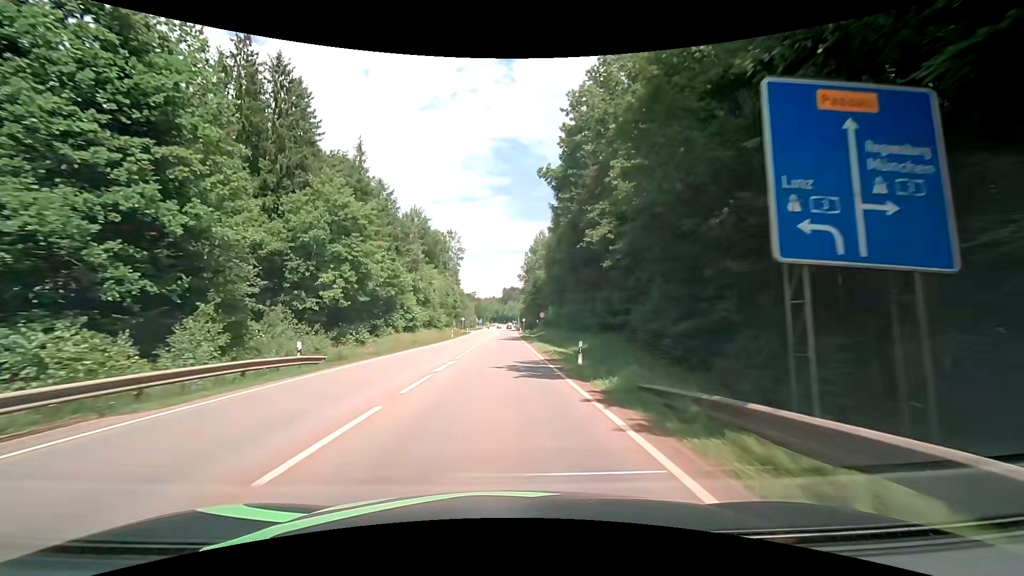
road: secondary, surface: asphalt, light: Day
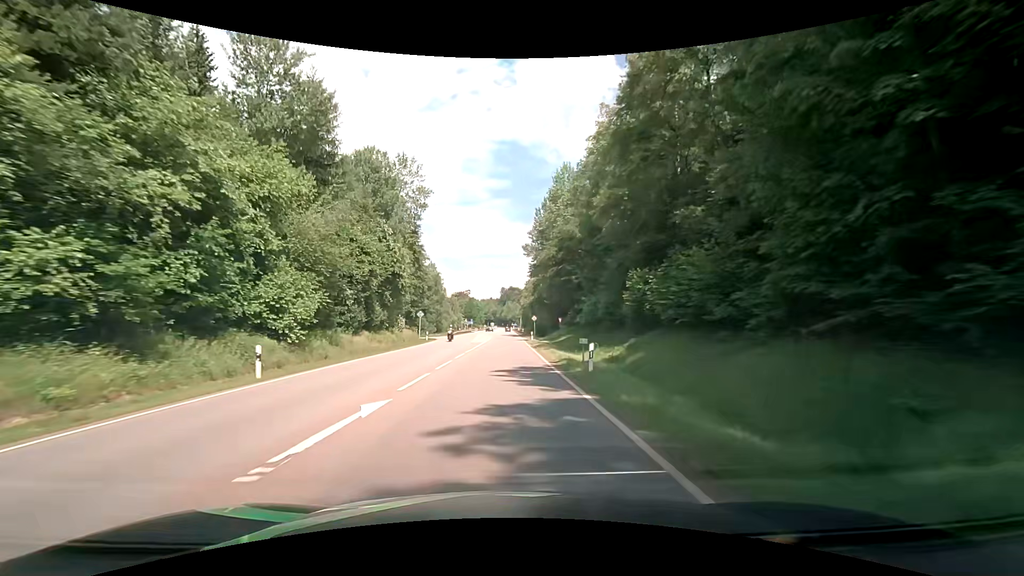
(+0.1, +53.6) m; 0°
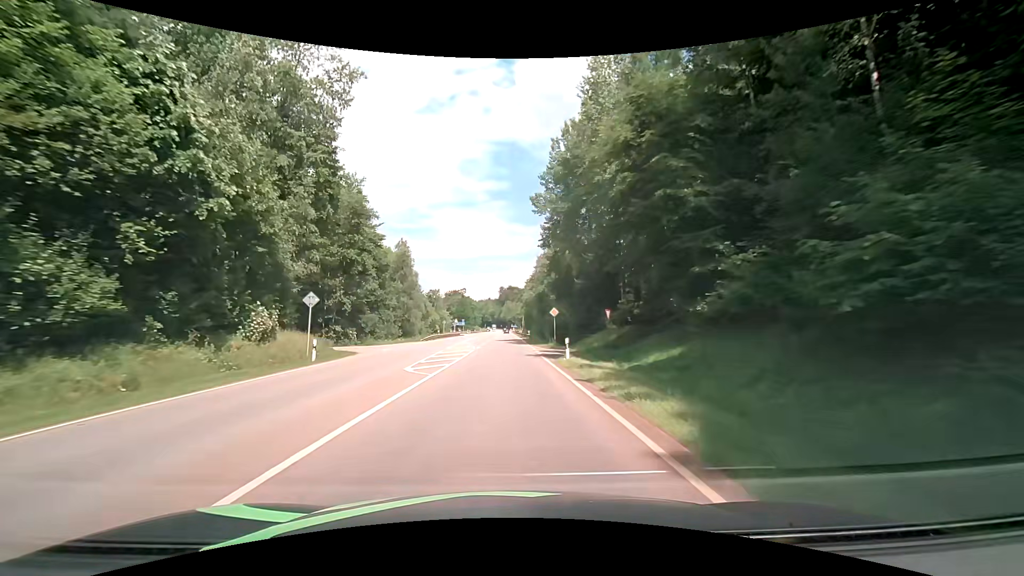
(+0.3, +32.2) m; 0°
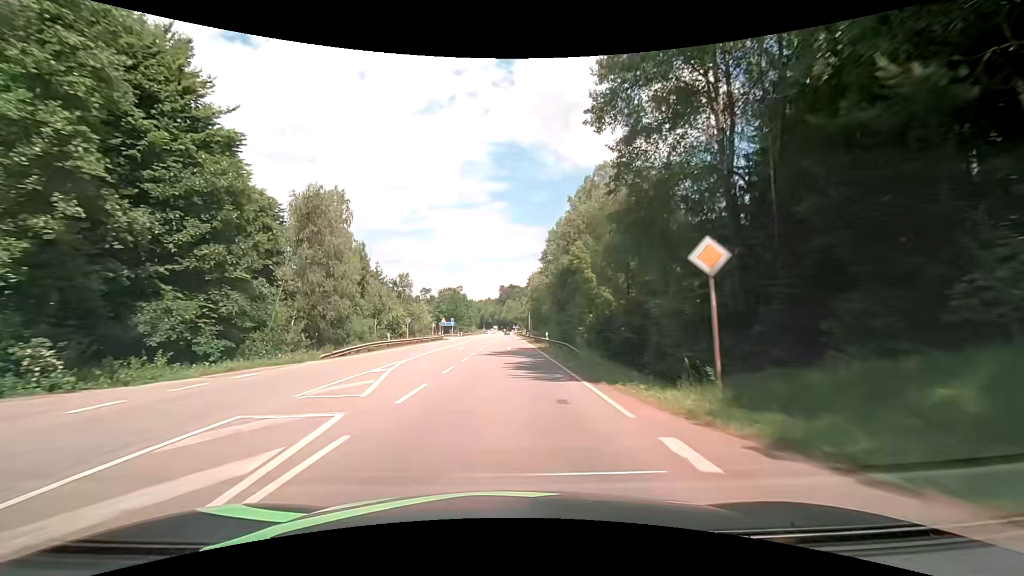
(+0.1, +32.2) m; 0°
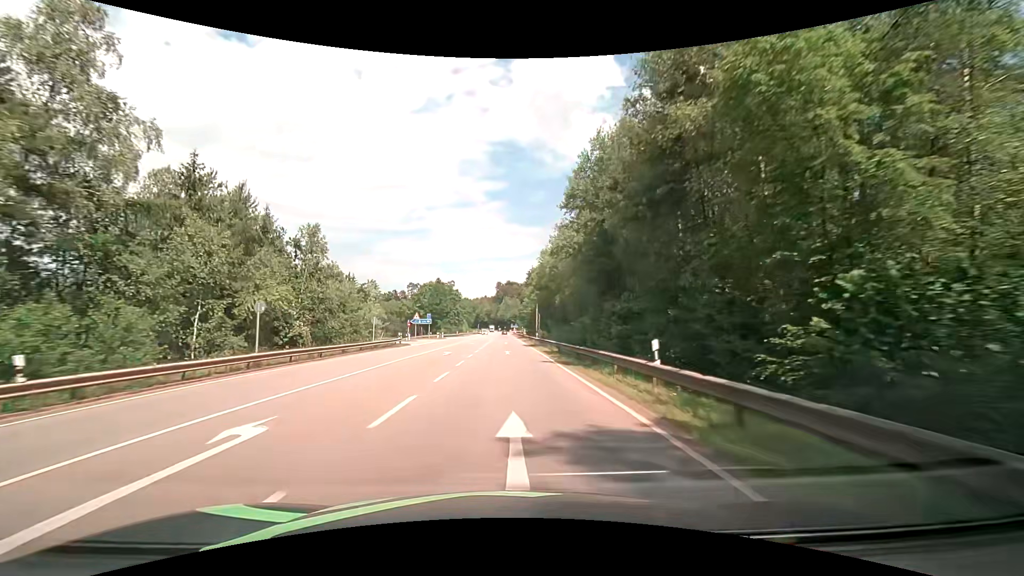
(+0.1, +32.2) m; +1°
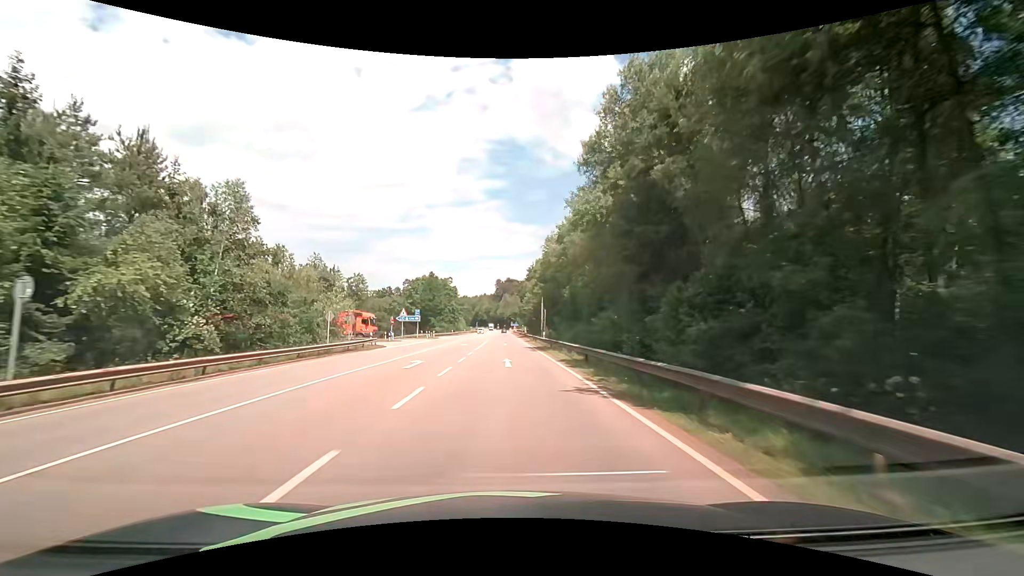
(-0.1, +10.7) m; 0°
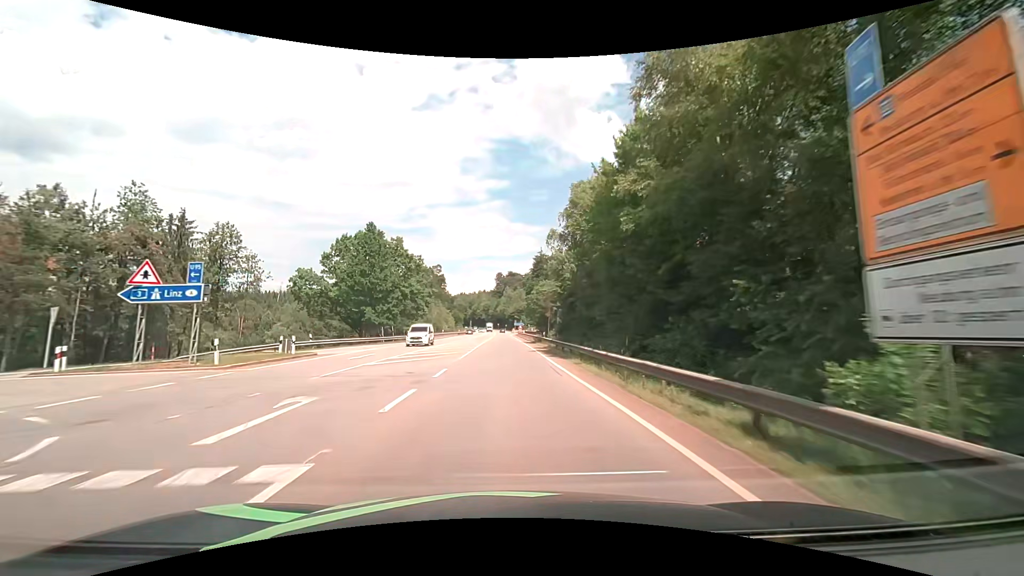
(-0.3, +53.8) m; -1°
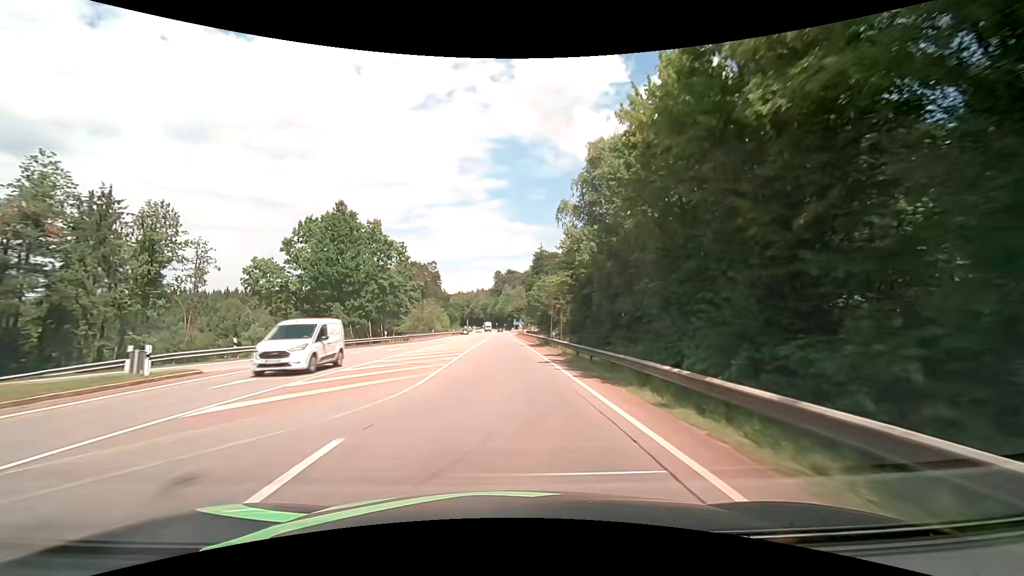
(+0.1, +10.8) m; +1°
(0, +10) (0, +20) (0, +30) (0, +40) (0, +50) (-1, +60) (-1, +70) (-1, +80) (-1, +90) (-1, +100) m
